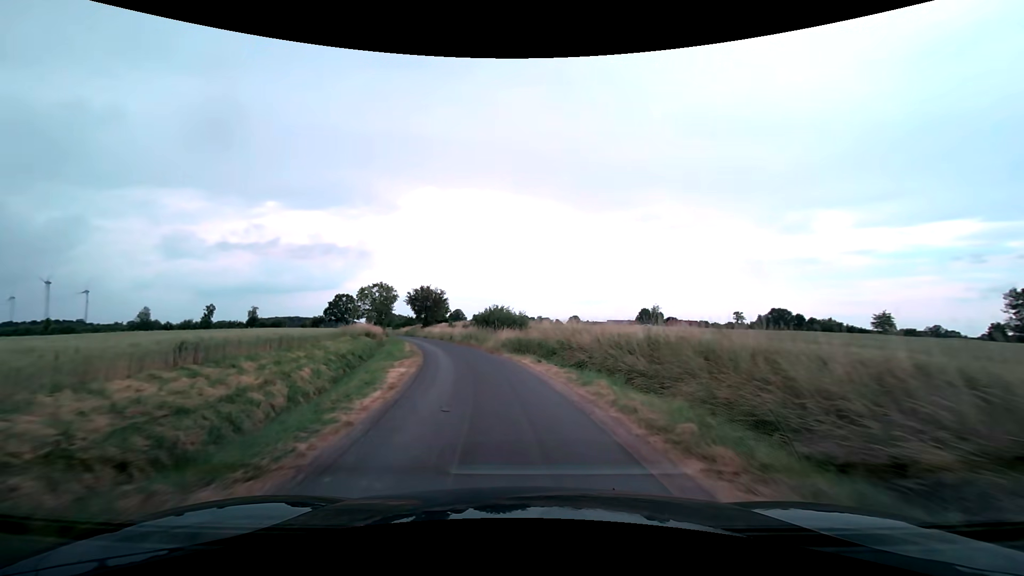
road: unclassified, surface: asphalt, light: Day
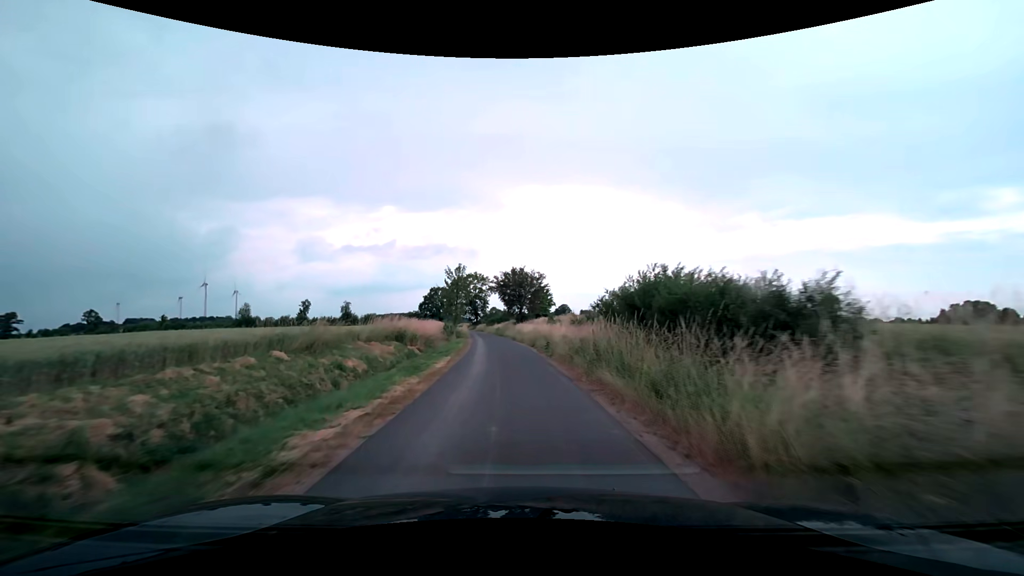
(-2.9, +25.2) m; -12°
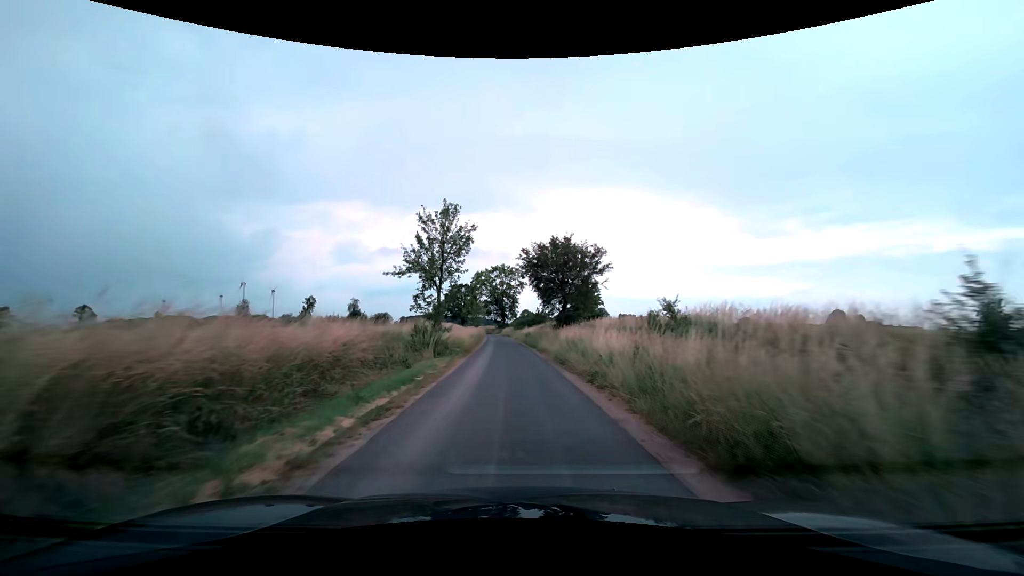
(-1.2, +26.1) m; -4°
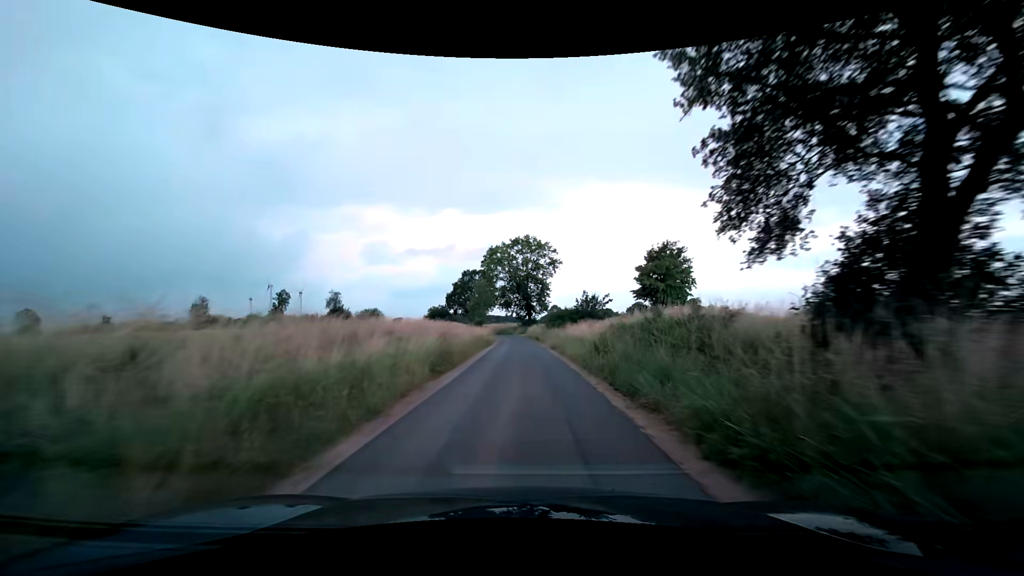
(-1.1, +36.1) m; -3°
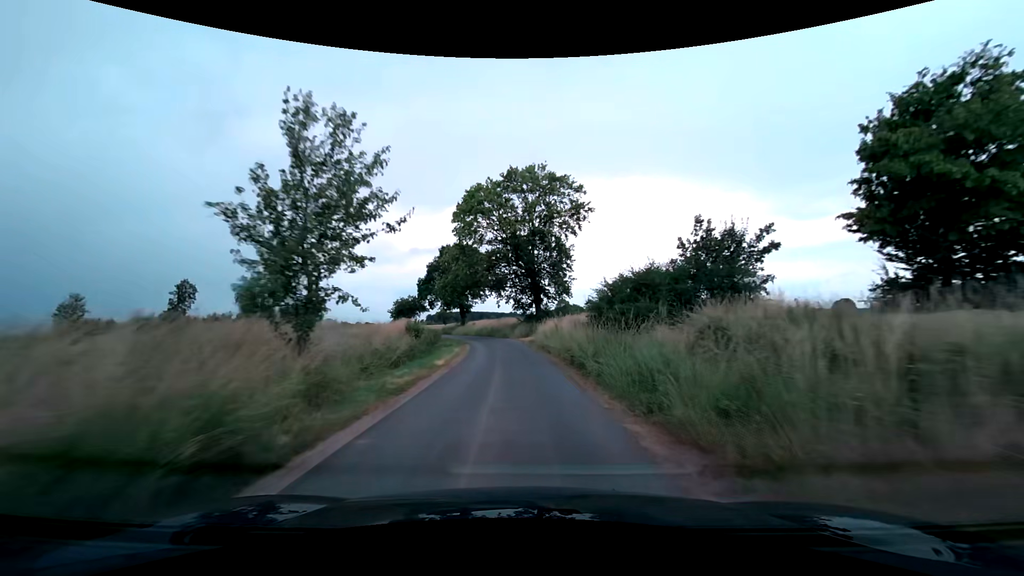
(0.0, +36.1) m; -1°
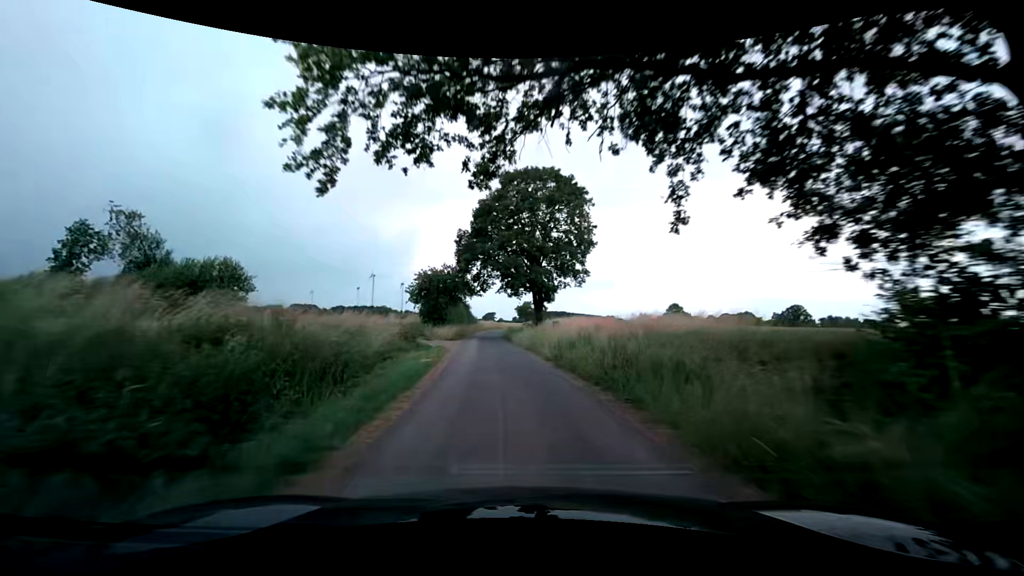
(-3.1, +42.7) m; -11°
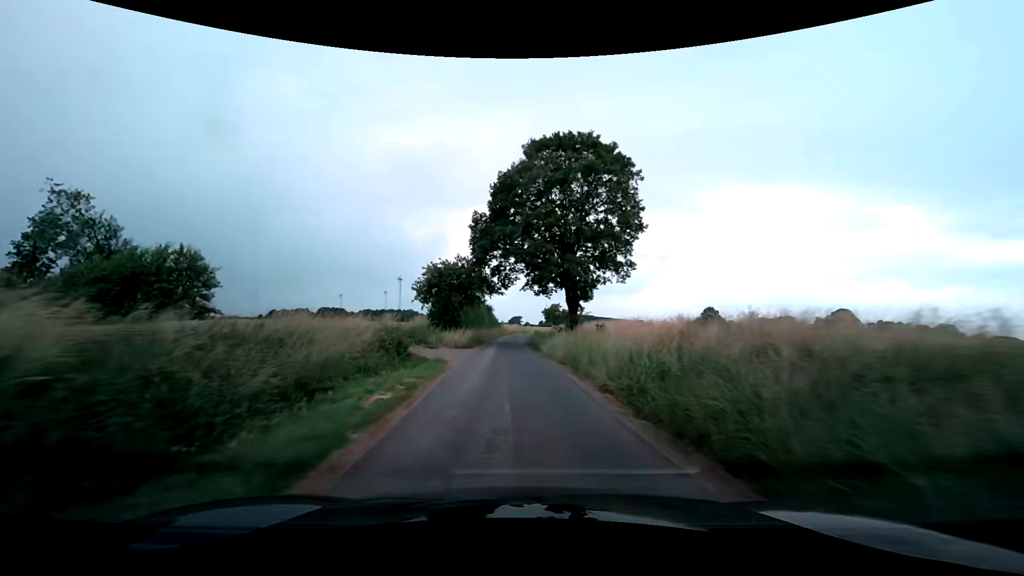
(-0.2, +8.5) m; -3°
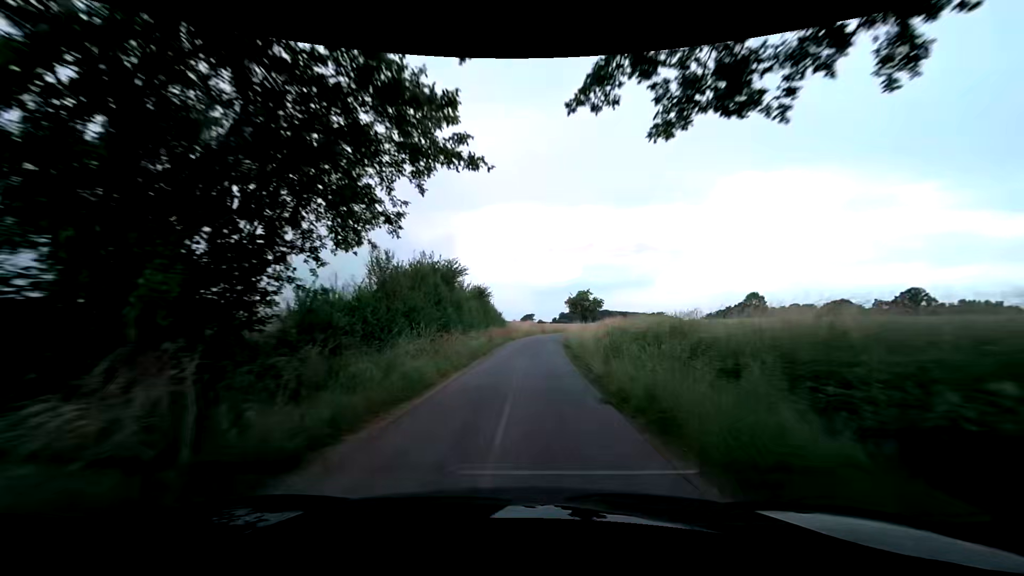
(-1.0, +35.0) m; -2°
(0, +10) (0, +20) (0, +30) (+1, +40) (+2, +50) (+4, +60) (+6, +70) (+9, +79) (+13, +88) (+17, +98) m
